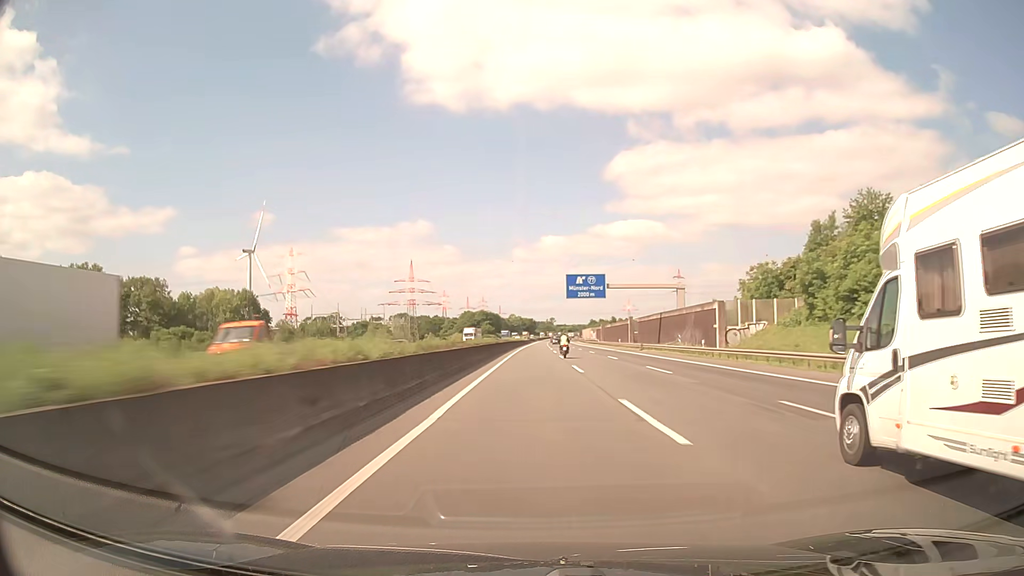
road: motorway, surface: asphalt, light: Day
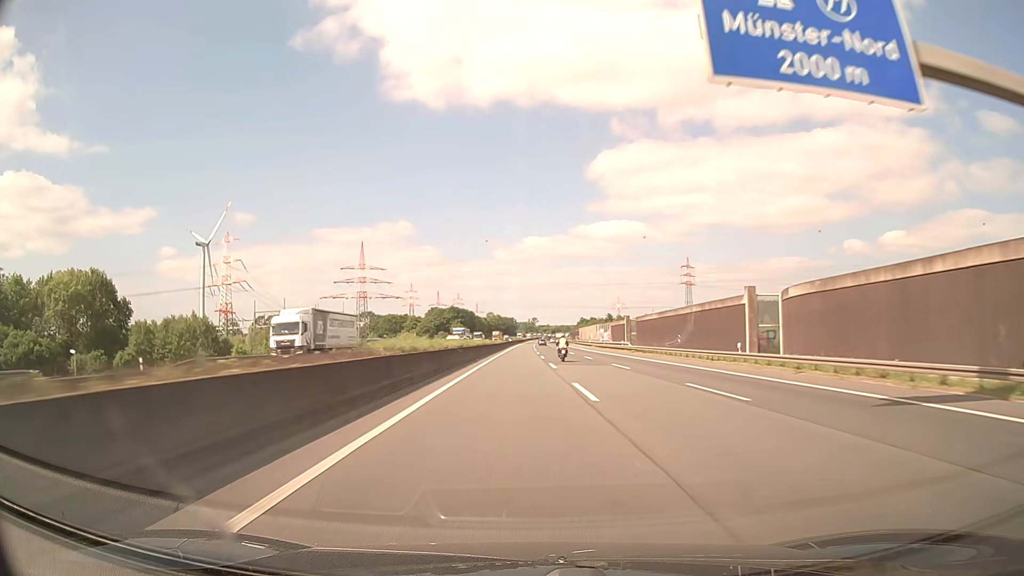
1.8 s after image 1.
(+1.0, +65.8) m; +2°
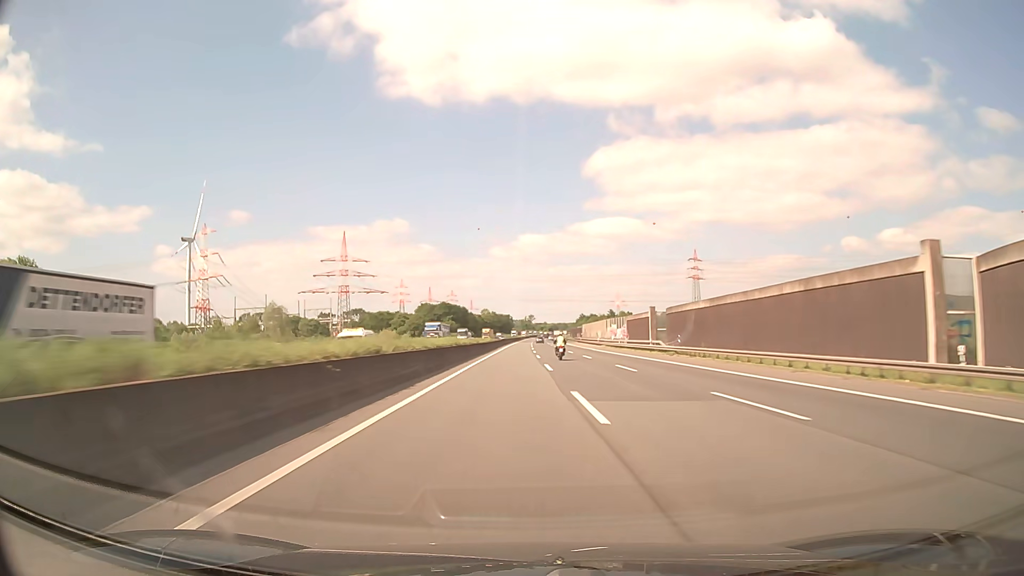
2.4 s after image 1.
(0.0, +21.9) m; 0°
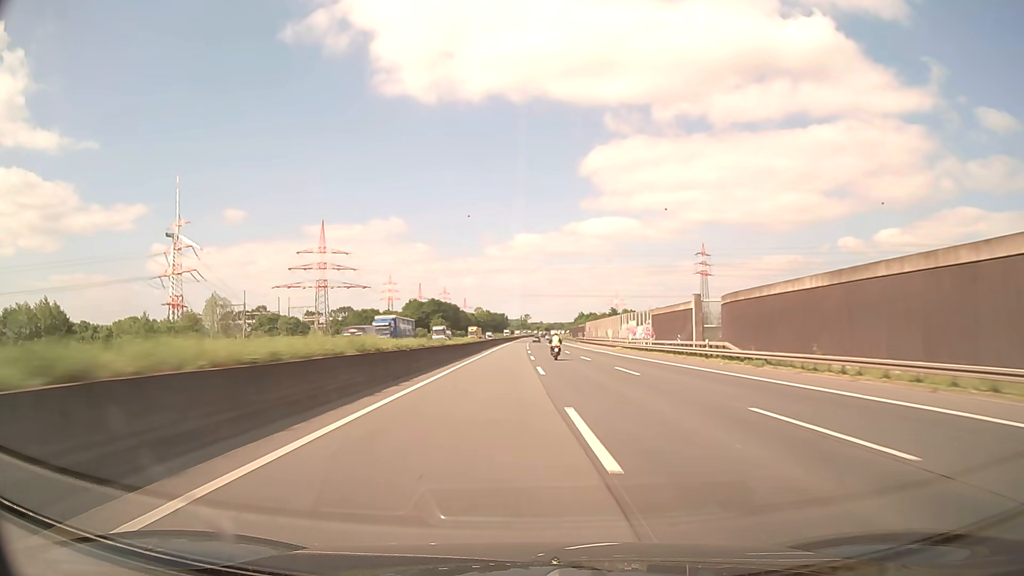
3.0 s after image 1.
(+0.1, +21.8) m; 0°
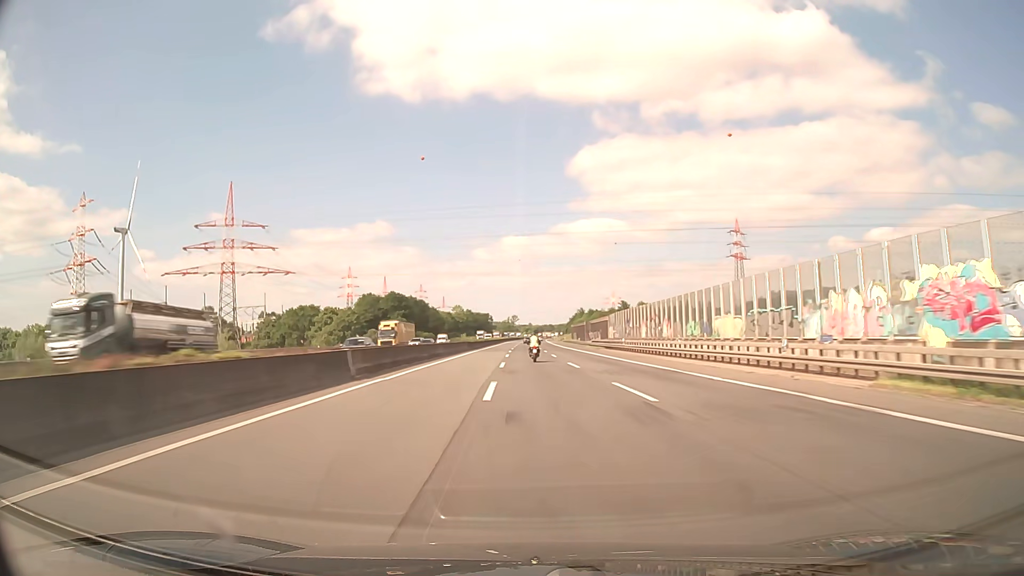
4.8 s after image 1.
(+0.7, +65.1) m; +1°
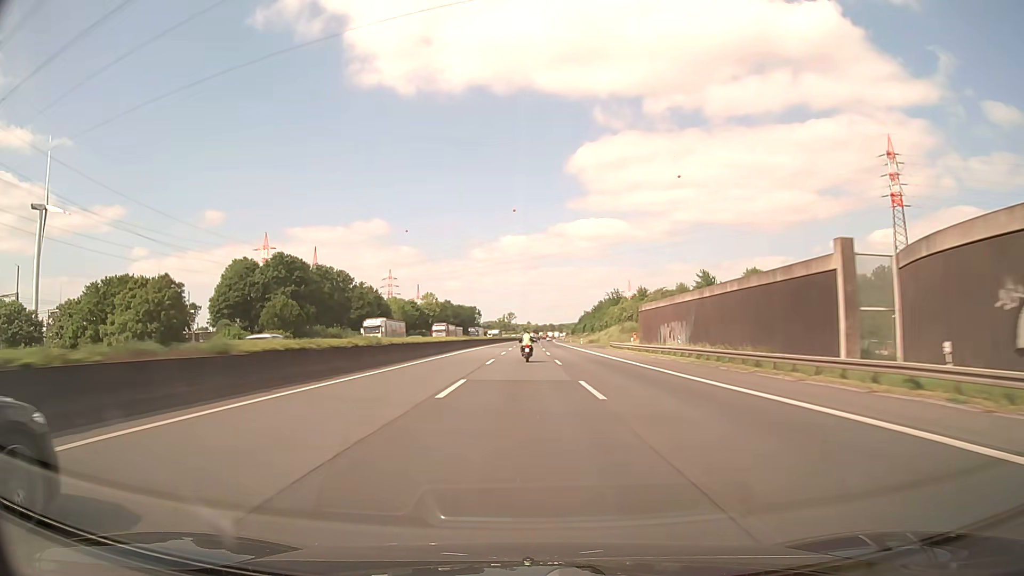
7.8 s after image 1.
(-0.3, +106.1) m; 0°
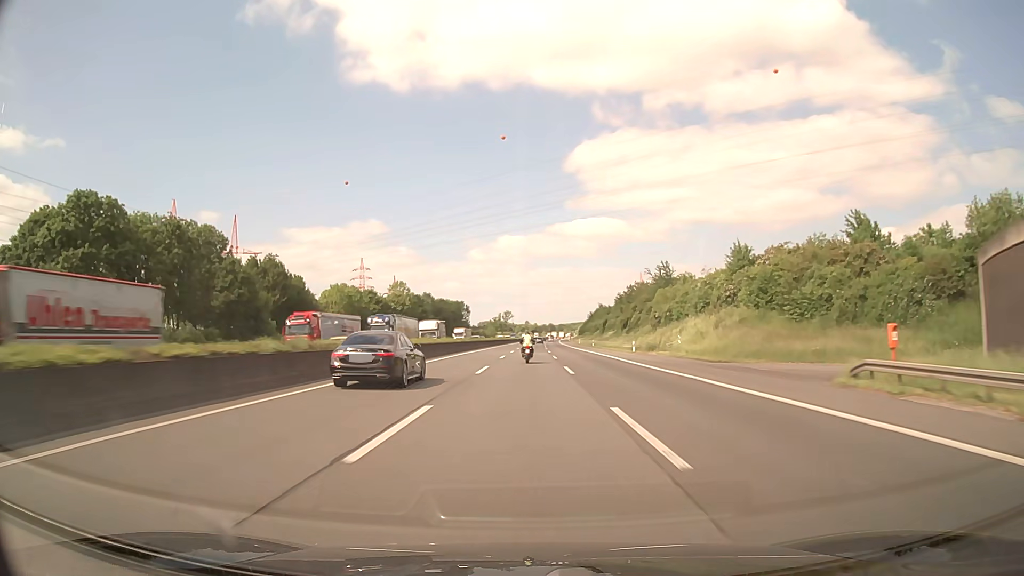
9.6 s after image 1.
(-0.1, +61.4) m; 0°
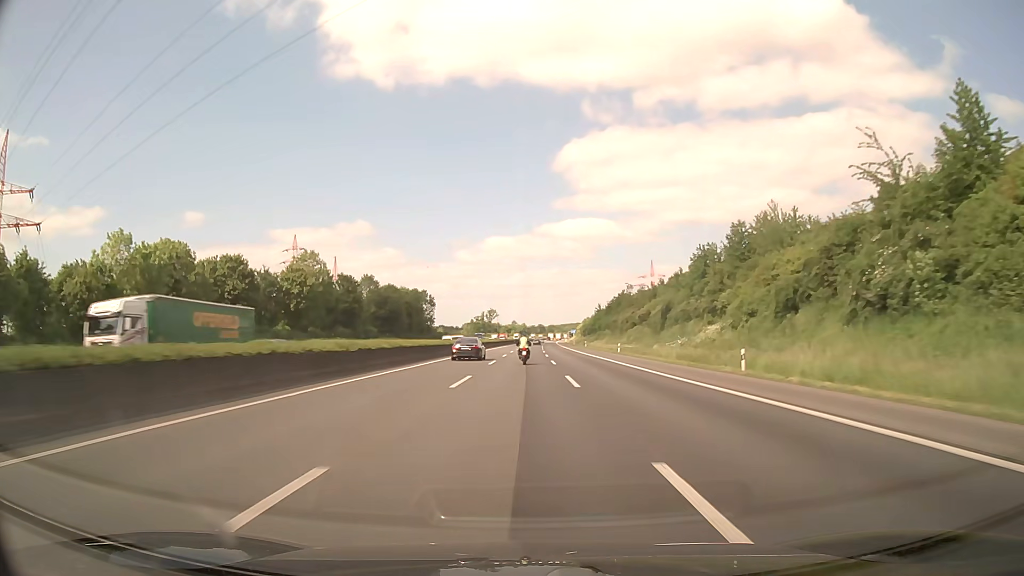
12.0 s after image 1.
(+0.8, +80.4) m; +1°
(0, +10) (0, +20) (0, +30) (0, +40) (0, +50) (0, +60) (0, +70) (+1, +80) (+1, +90) (+1, +100) m
